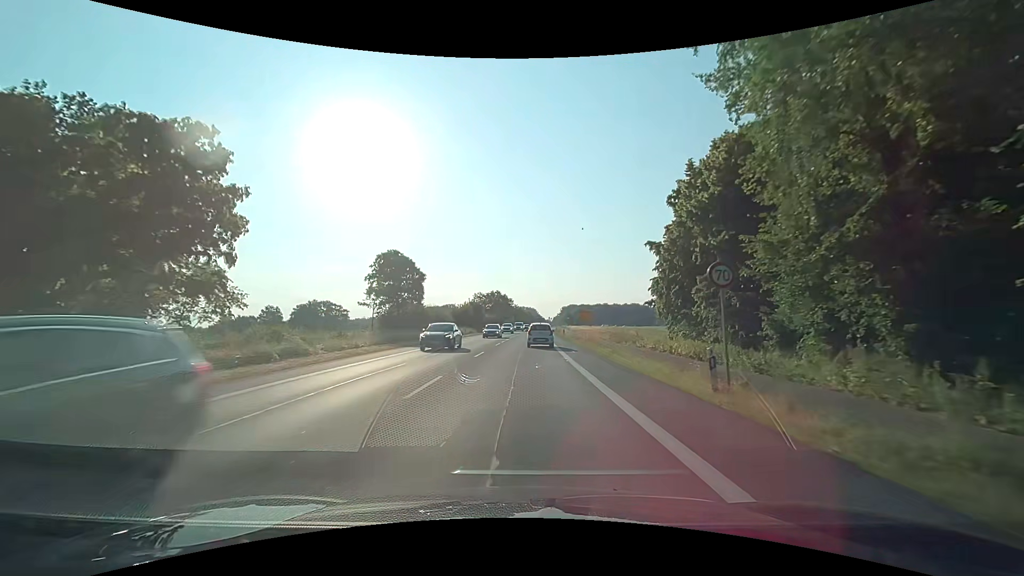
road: primary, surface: asphalt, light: Day
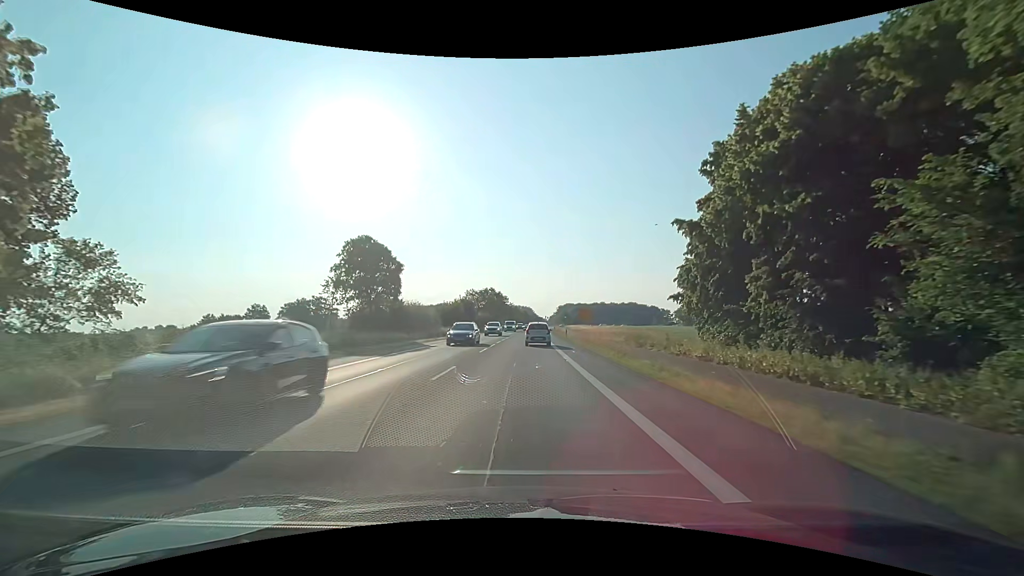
(0.0, +9.2) m; 0°
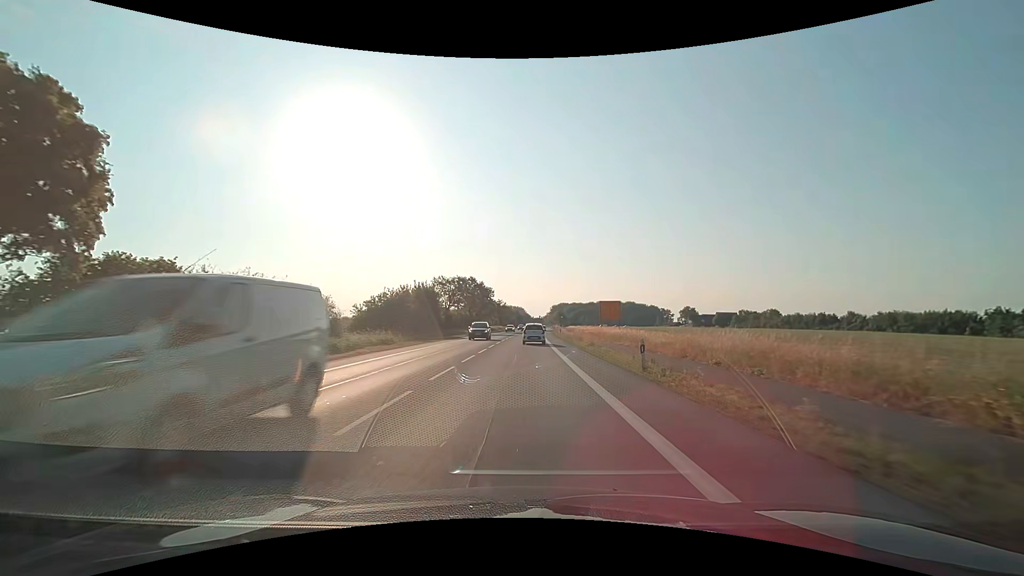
(+0.3, +35.9) m; +1°
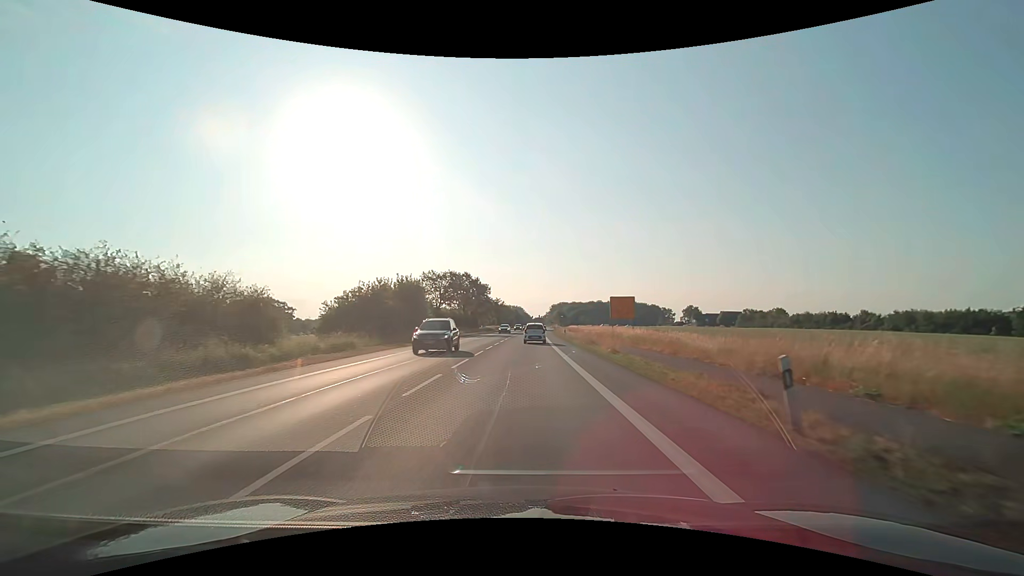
(+0.1, +8.8) m; +1°
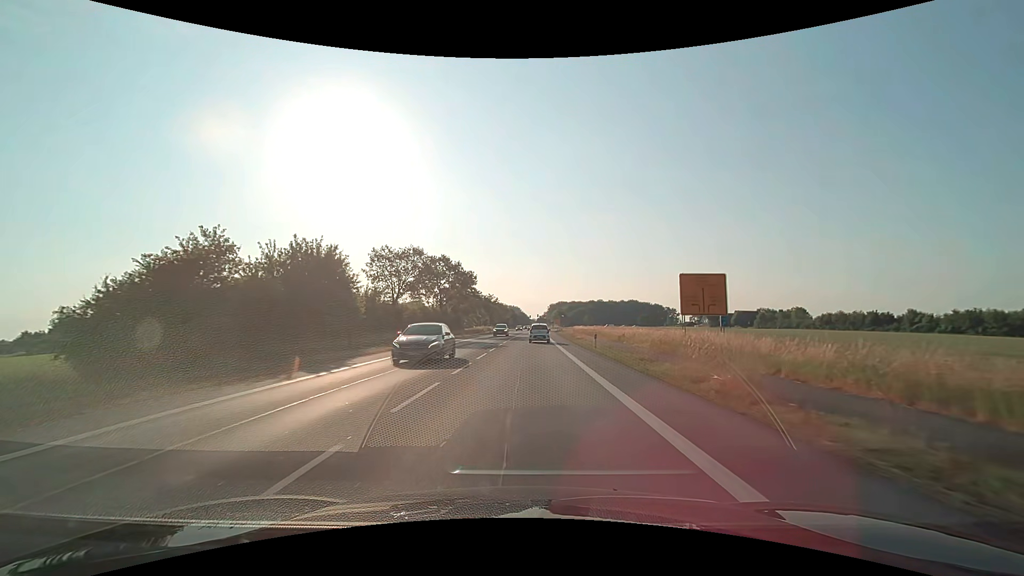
(0.0, +25.9) m; 0°
(0, +10) (0, +20) (0, +30) (+1, +40) (+1, +50) (+1, +60) (+2, +70) (+2, +80) (+2, +90) (+3, +100) m
